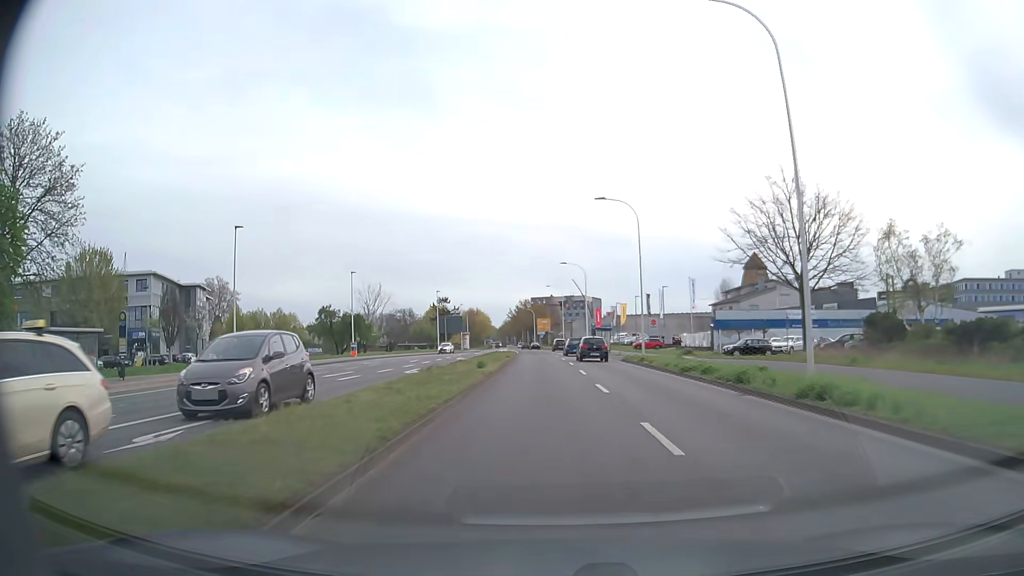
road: secondary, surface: asphalt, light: Day
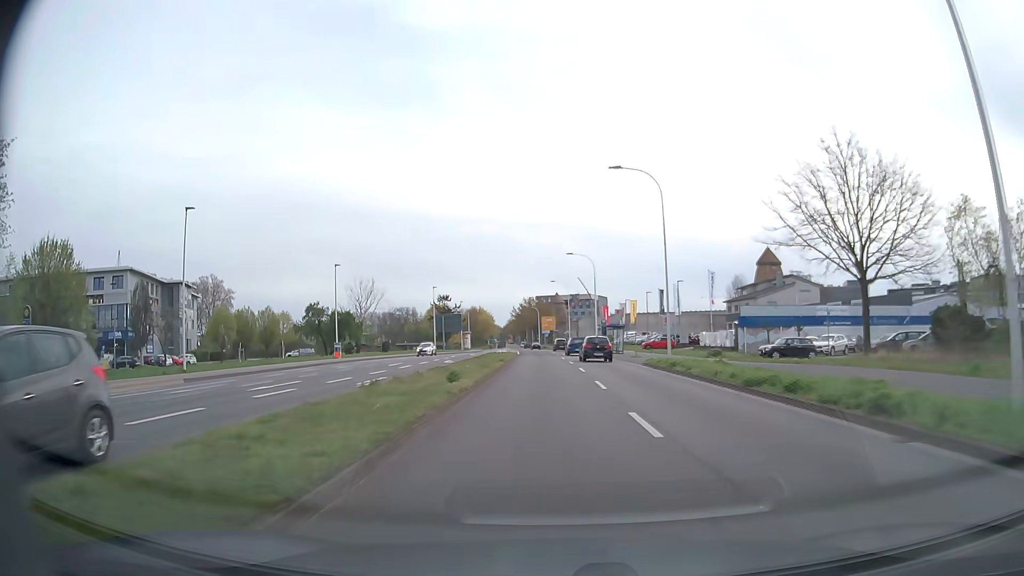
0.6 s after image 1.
(0.0, +7.9) m; 0°
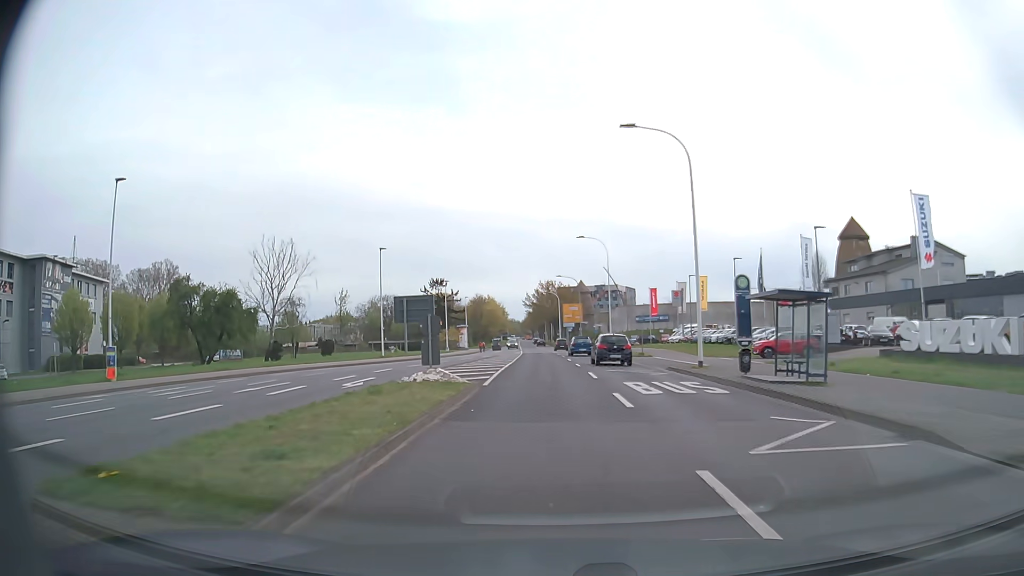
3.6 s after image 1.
(-0.8, +41.8) m; -2°
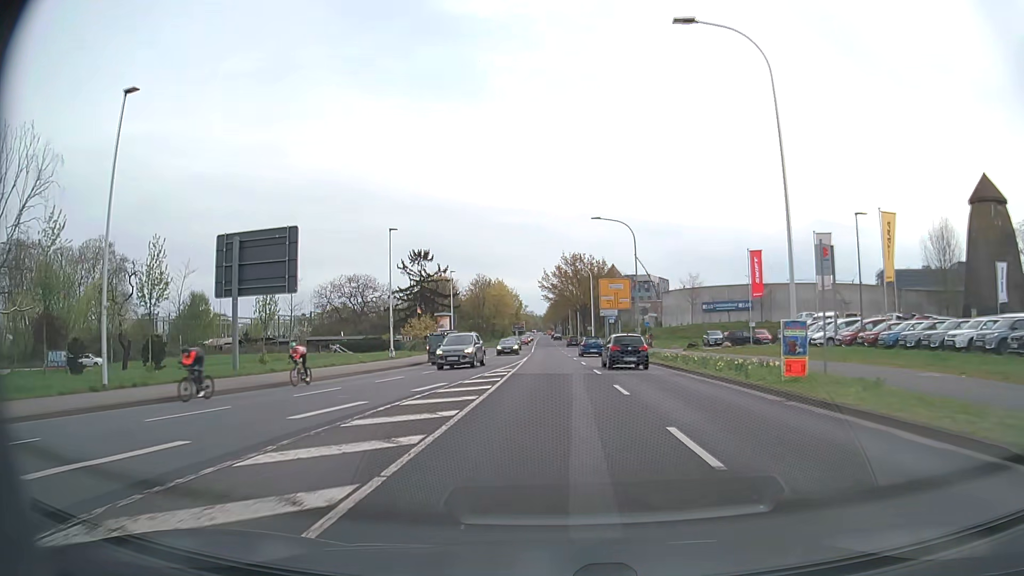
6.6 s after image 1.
(-0.9, +42.0) m; -2°
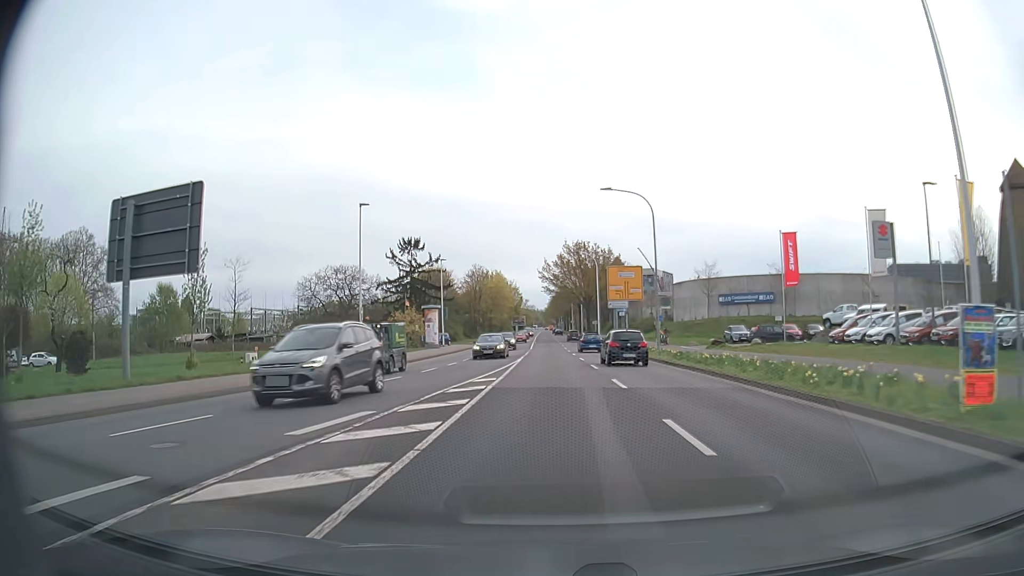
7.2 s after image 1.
(0.0, +8.4) m; 0°
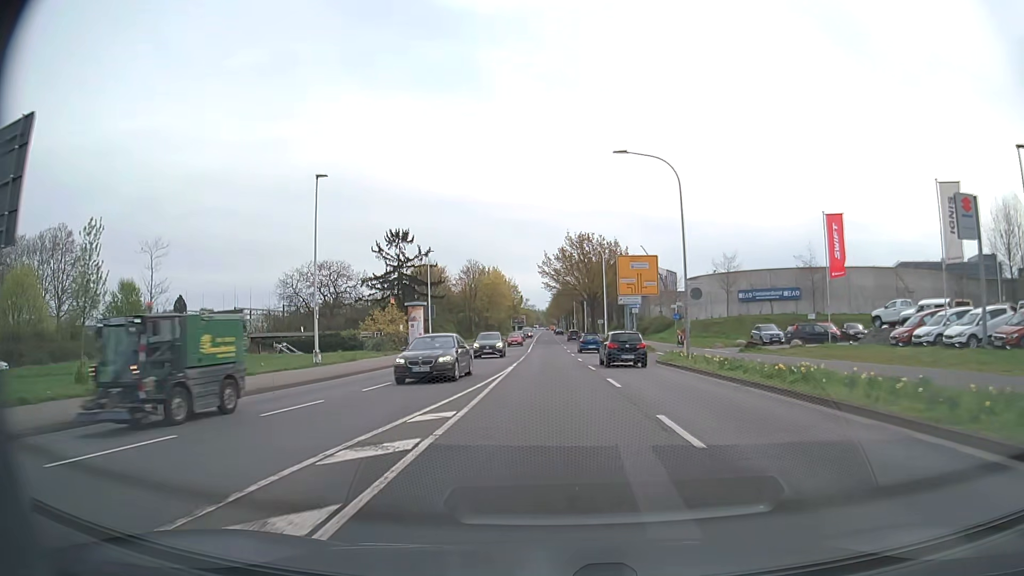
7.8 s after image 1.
(0.0, +8.4) m; 0°
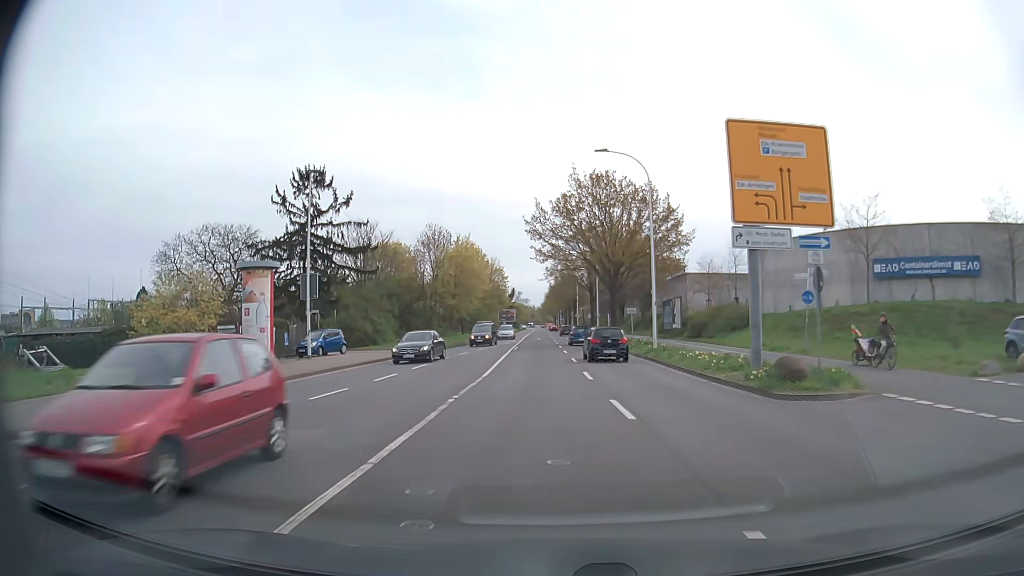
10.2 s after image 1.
(-0.1, +33.4) m; +1°
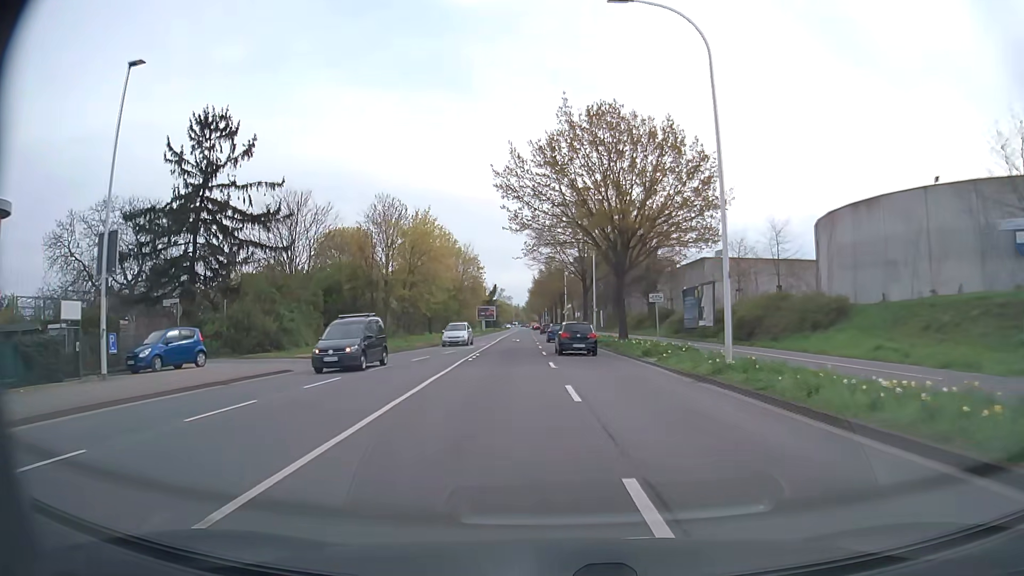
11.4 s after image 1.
(+0.1, +16.4) m; +1°
(0, +10) (0, +20) (0, +30) (0, +40) (0, +50) (0, +60) (0, +70) (-1, +80) (-1, +90) (-2, +100) m
